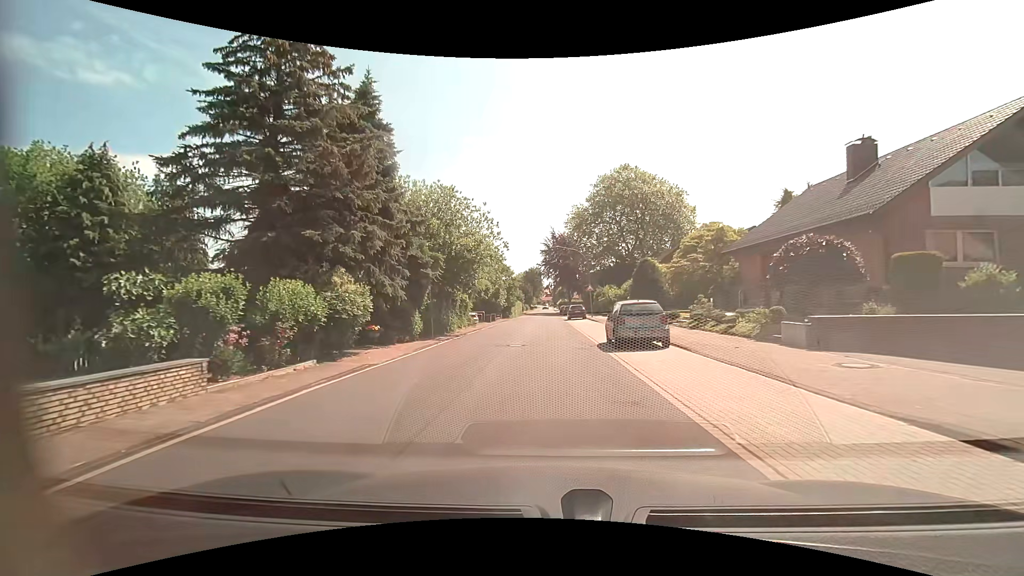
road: residential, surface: asphalt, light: Day
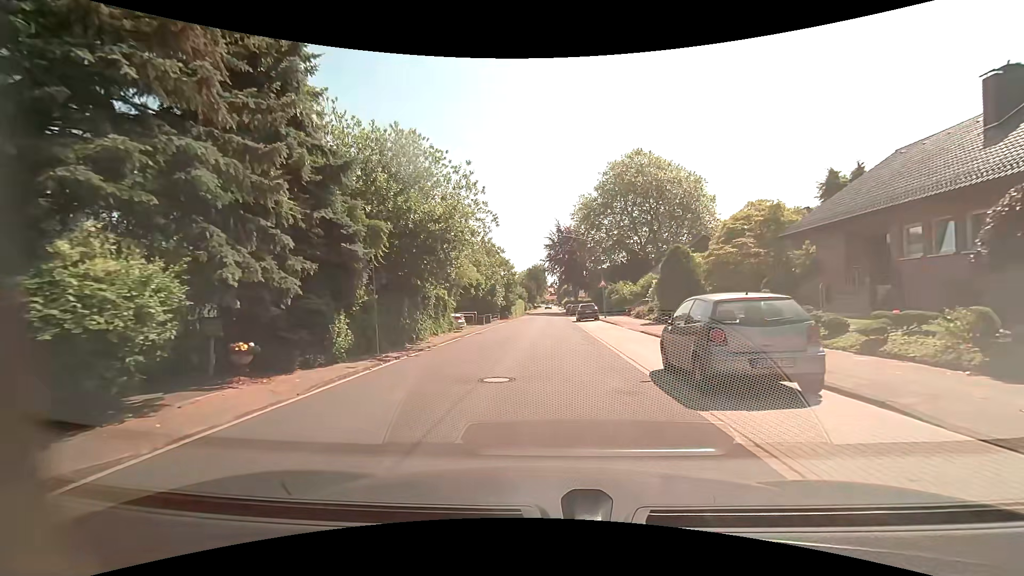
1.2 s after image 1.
(0.0, +8.0) m; 0°
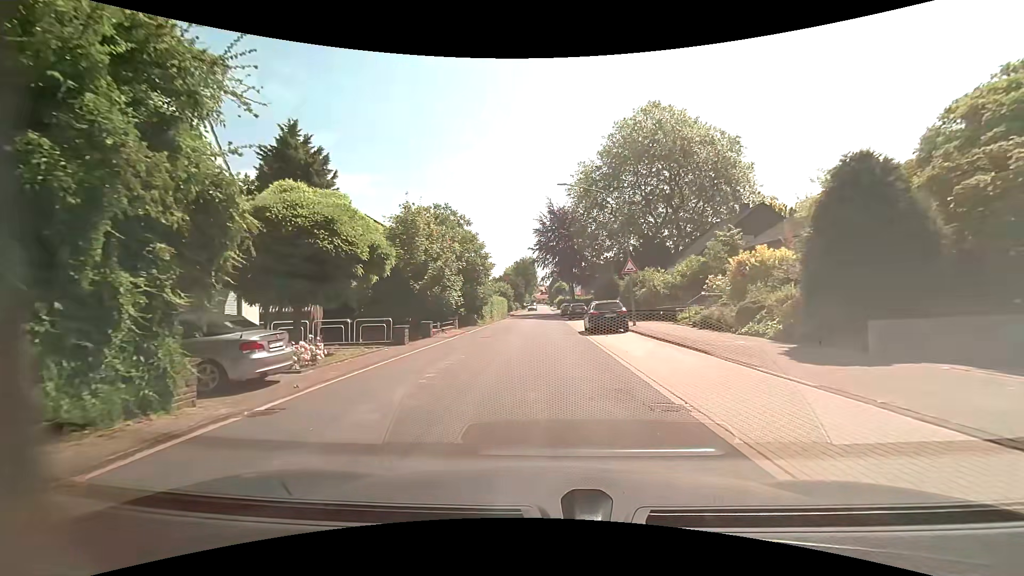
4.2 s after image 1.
(+0.2, +18.9) m; +1°
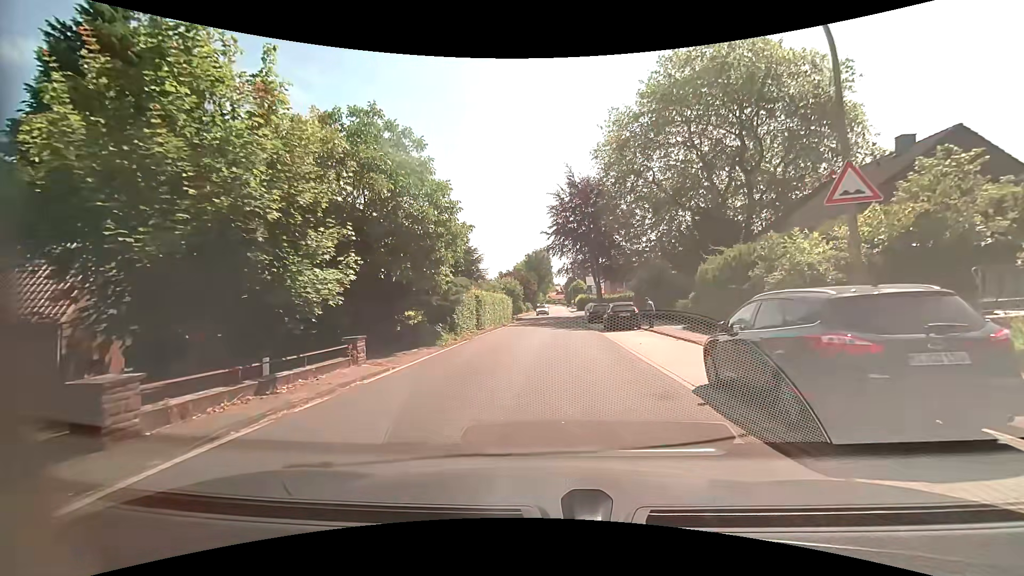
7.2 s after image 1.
(-0.3, +17.6) m; -2°
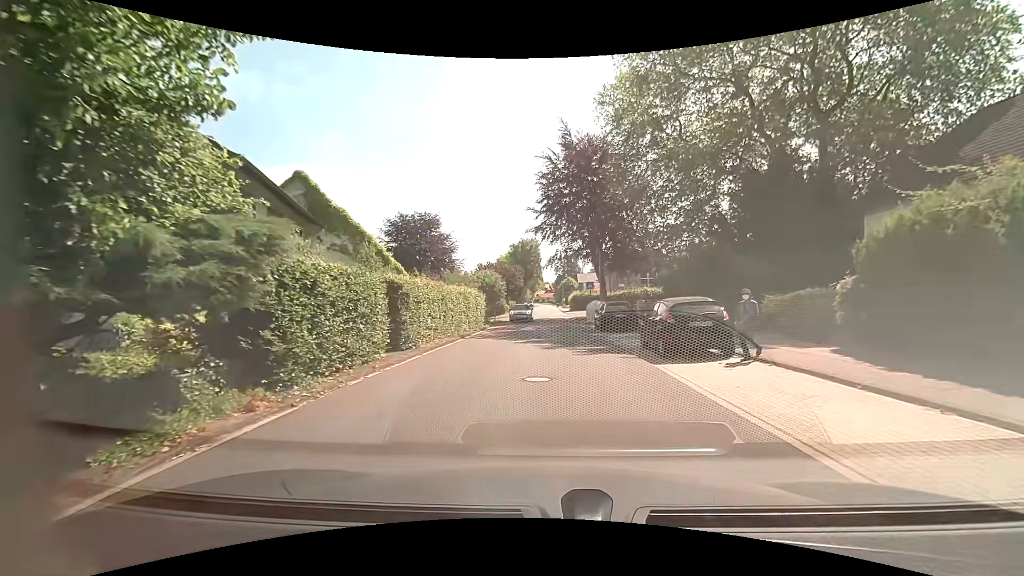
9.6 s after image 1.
(+0.1, +14.0) m; 0°
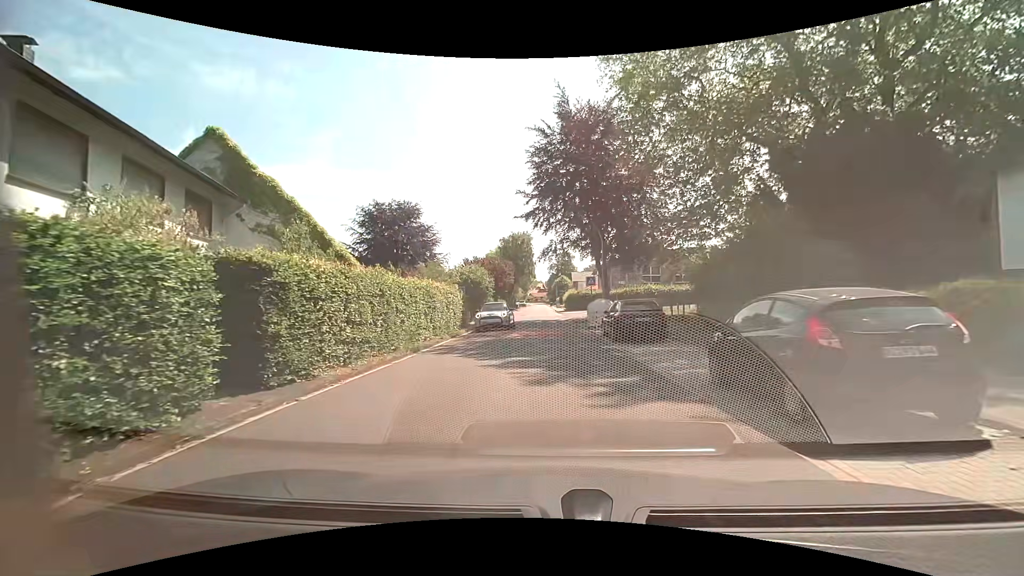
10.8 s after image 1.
(+0.1, +6.9) m; +2°
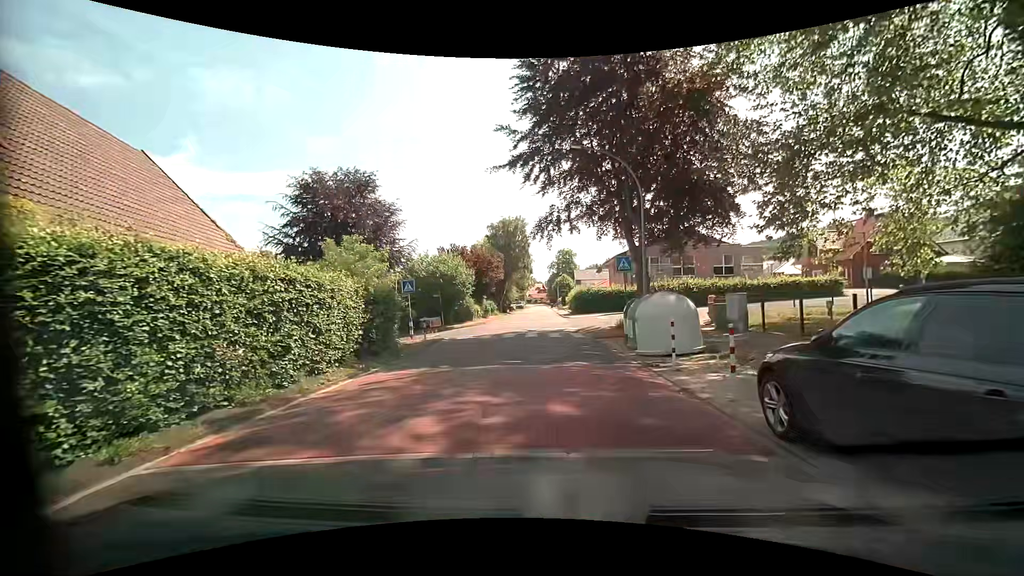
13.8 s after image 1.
(0.0, +15.0) m; -1°
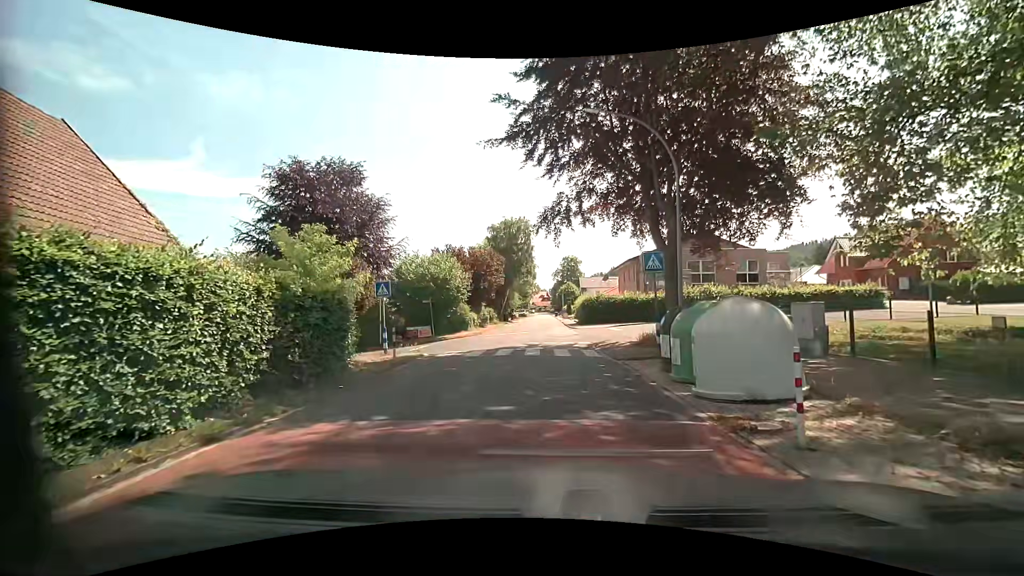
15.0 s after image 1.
(0.0, +4.6) m; -2°
